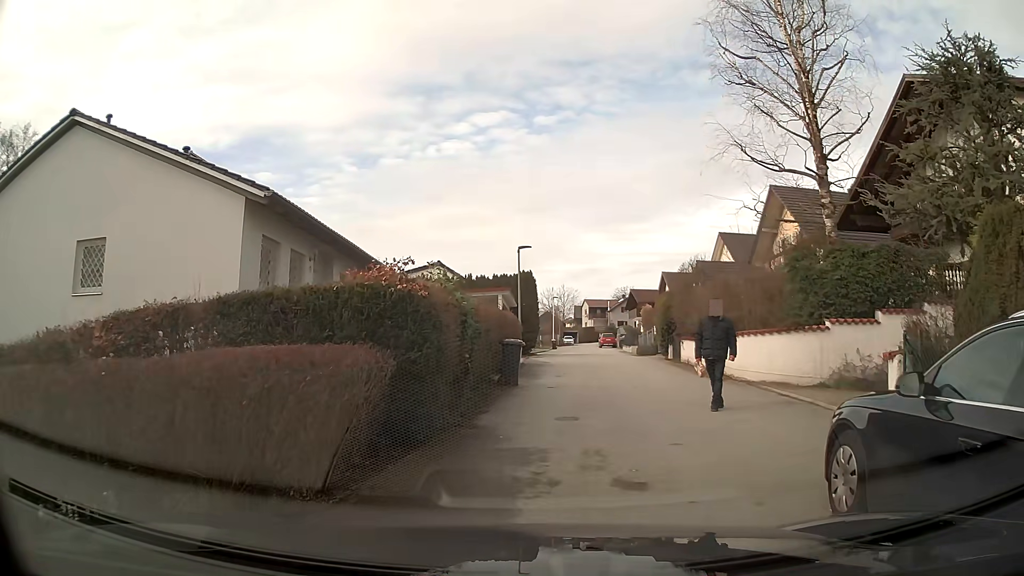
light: Day
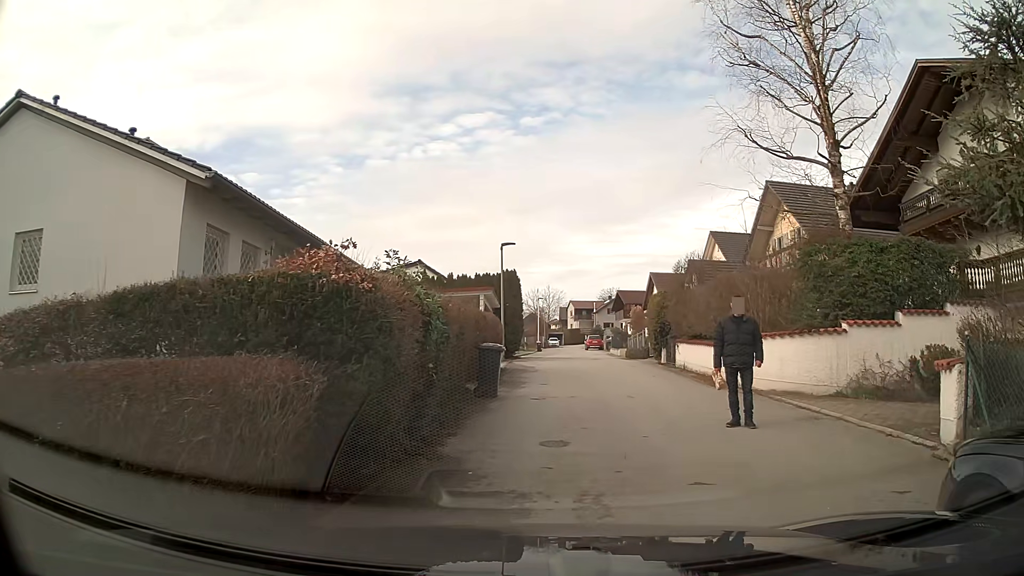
(0.0, +1.8) m; +2°
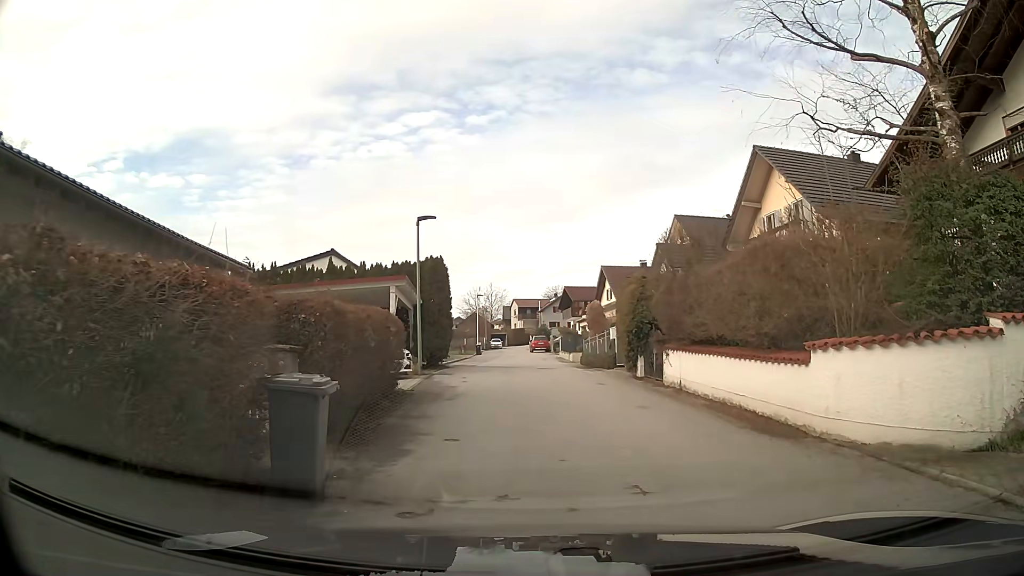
(+0.3, +7.2) m; +4°
(0, +10) (0, +20) (0, +30) (-1, +40) (-2, +50) (-3, +60) (-4, +70) (-4, +80) (-4, +90) (-4, +100) m
